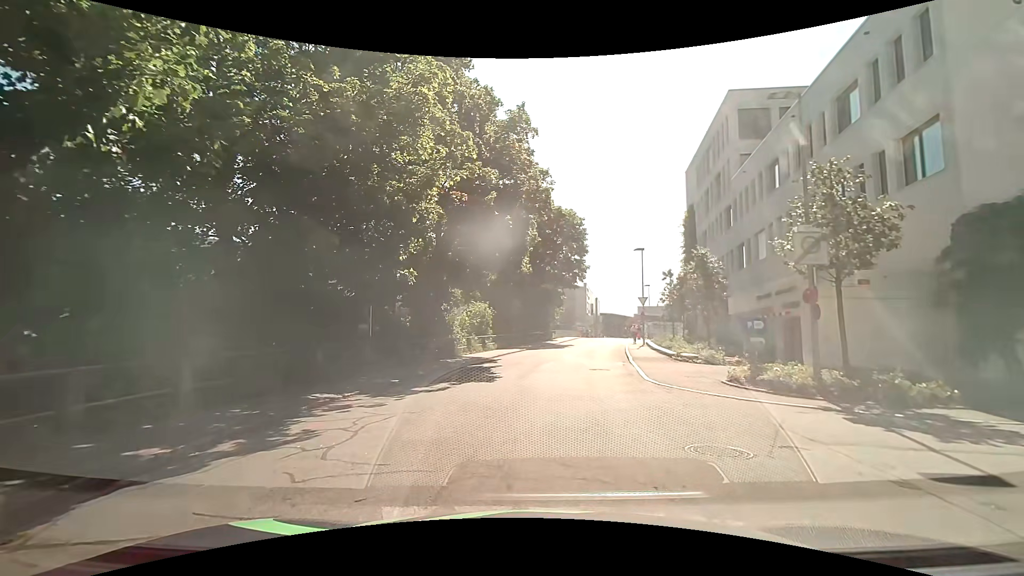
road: residential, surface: asphalt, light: Day
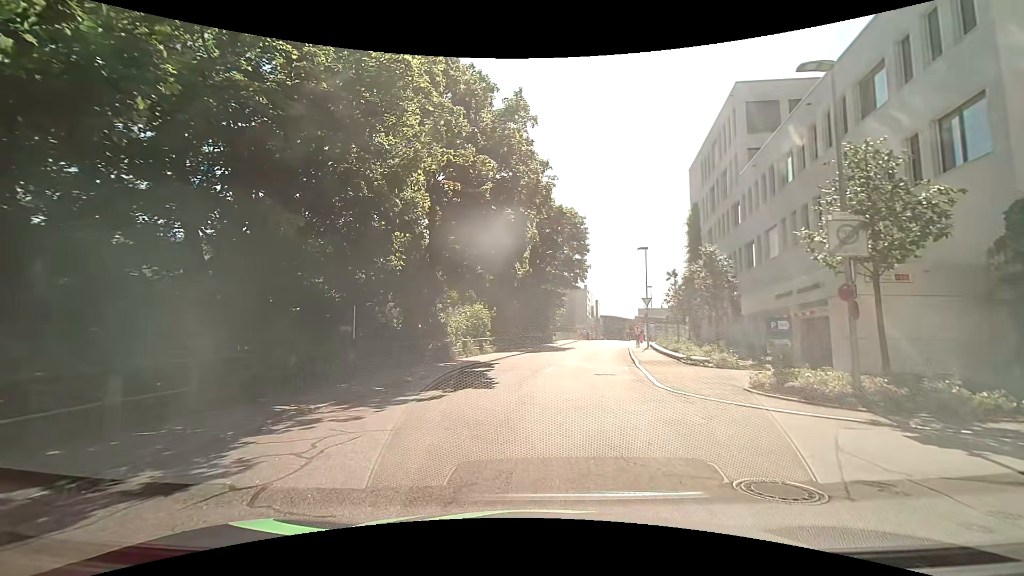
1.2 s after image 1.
(0.0, +1.5) m; 0°
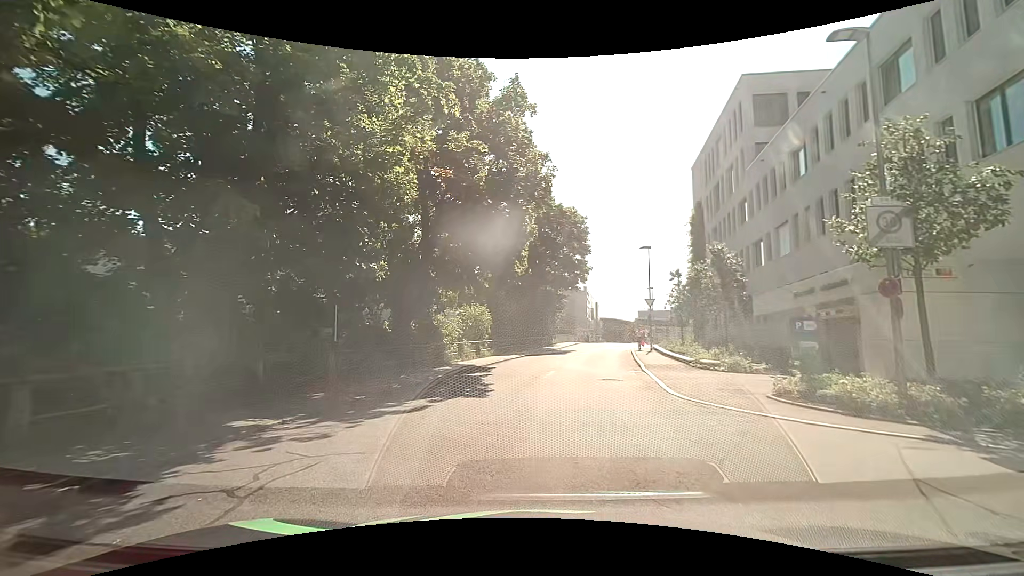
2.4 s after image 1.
(0.0, +1.4) m; 0°
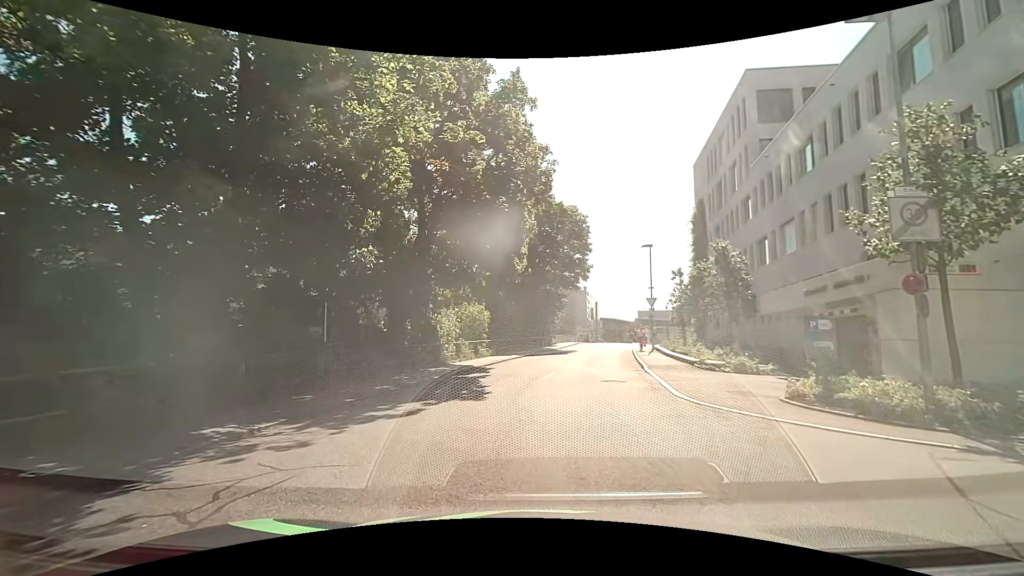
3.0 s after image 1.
(0.0, +0.6) m; 0°
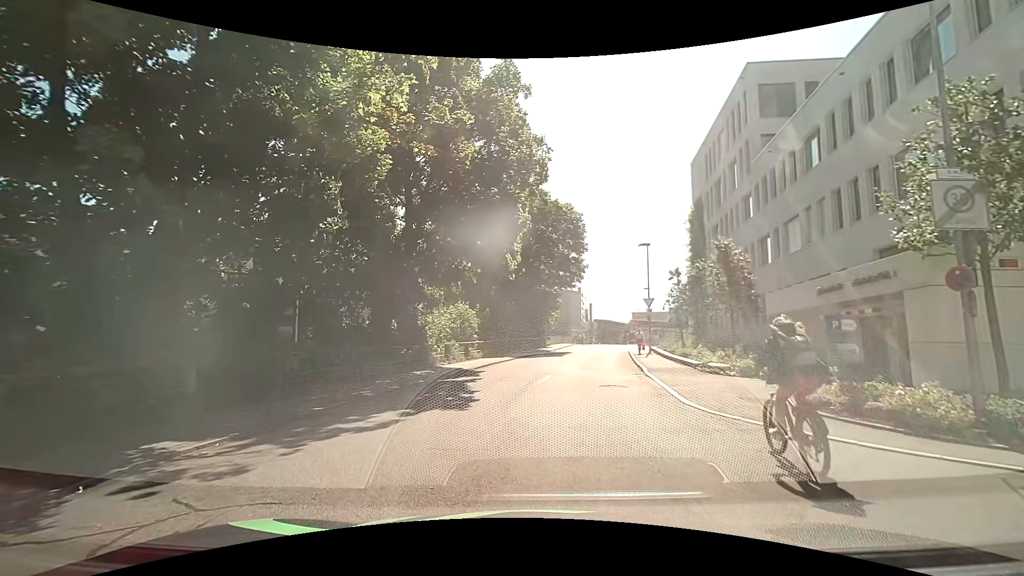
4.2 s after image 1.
(0.0, +1.2) m; 0°
